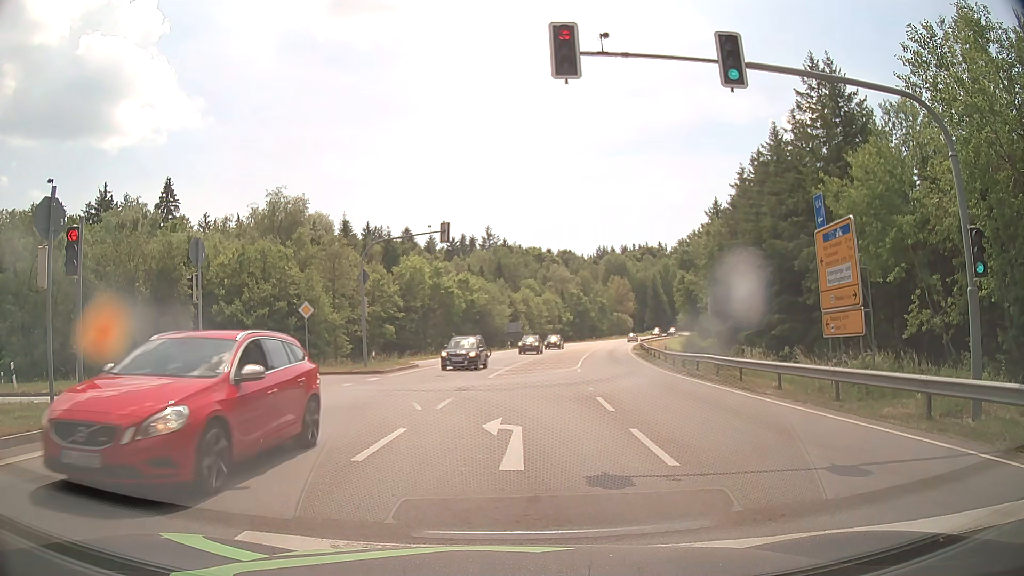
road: secondary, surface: asphalt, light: Day
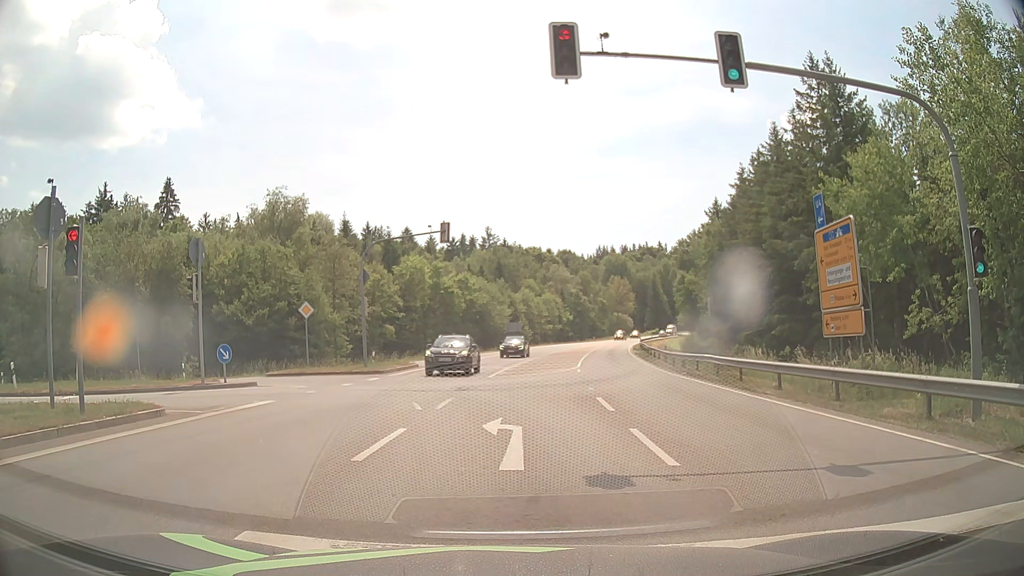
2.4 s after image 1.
(0.0, 0.0) m; 0°
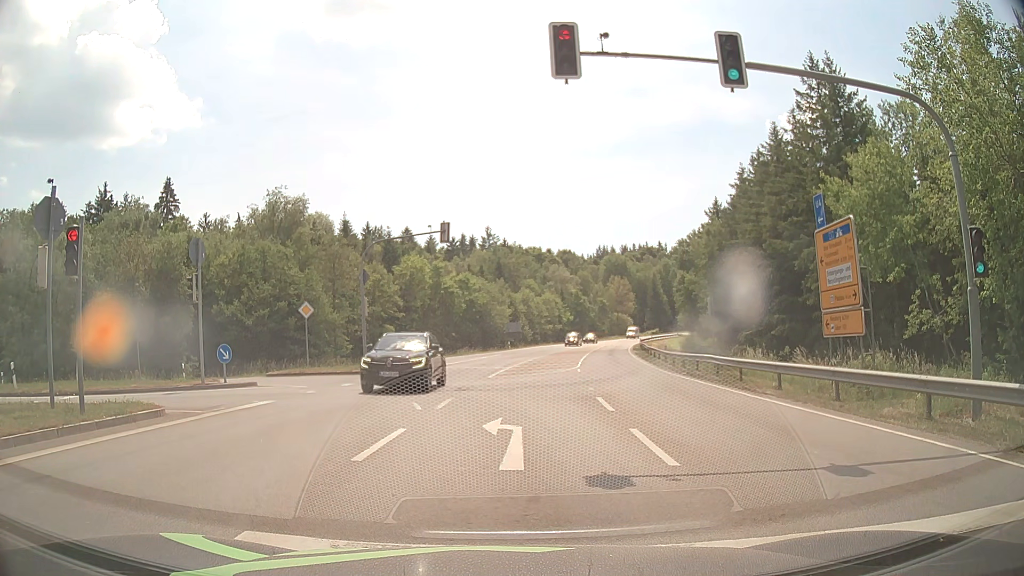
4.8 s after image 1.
(0.0, 0.0) m; 0°
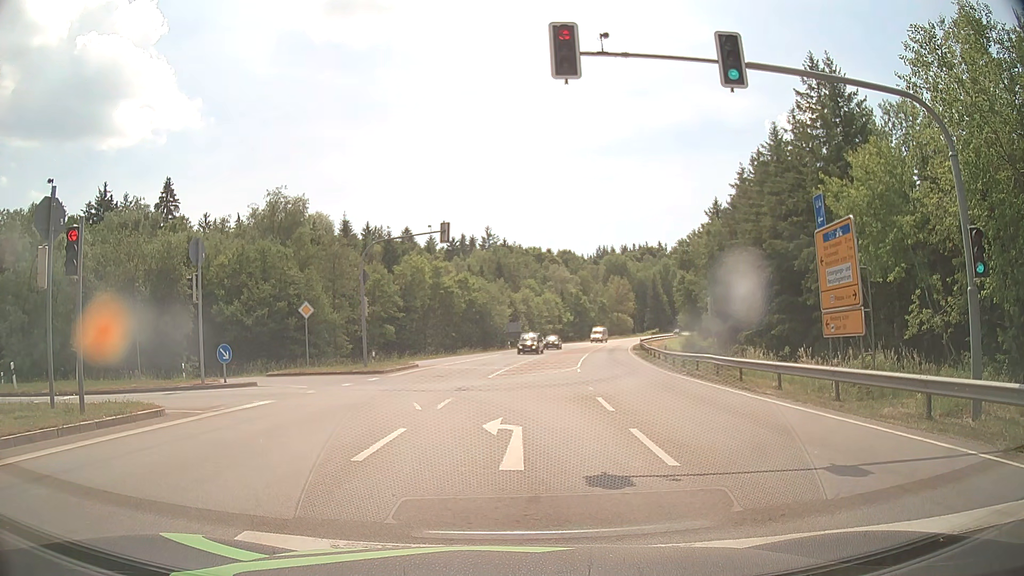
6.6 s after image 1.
(0.0, 0.0) m; 0°
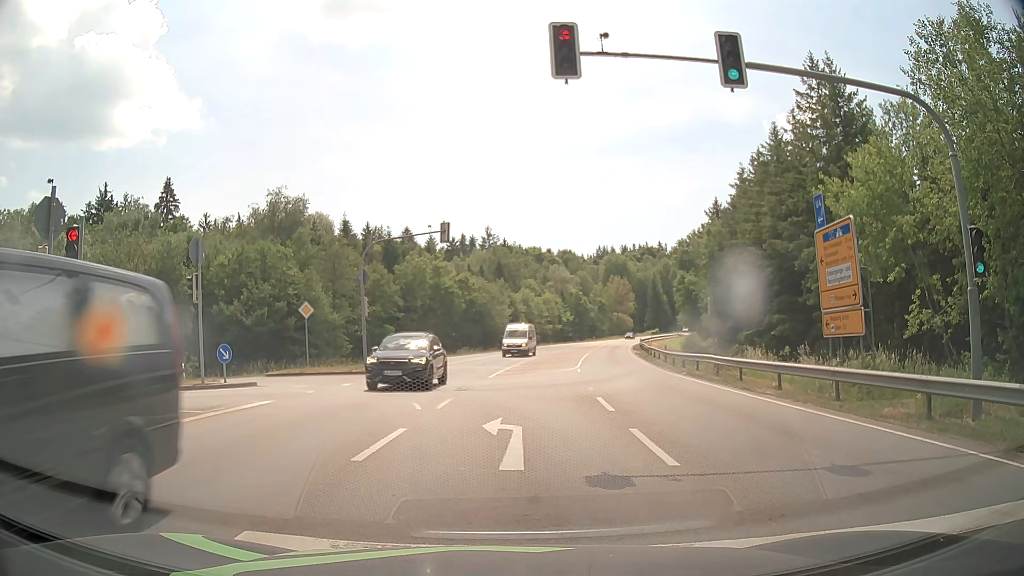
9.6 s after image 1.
(0.0, 0.0) m; 0°
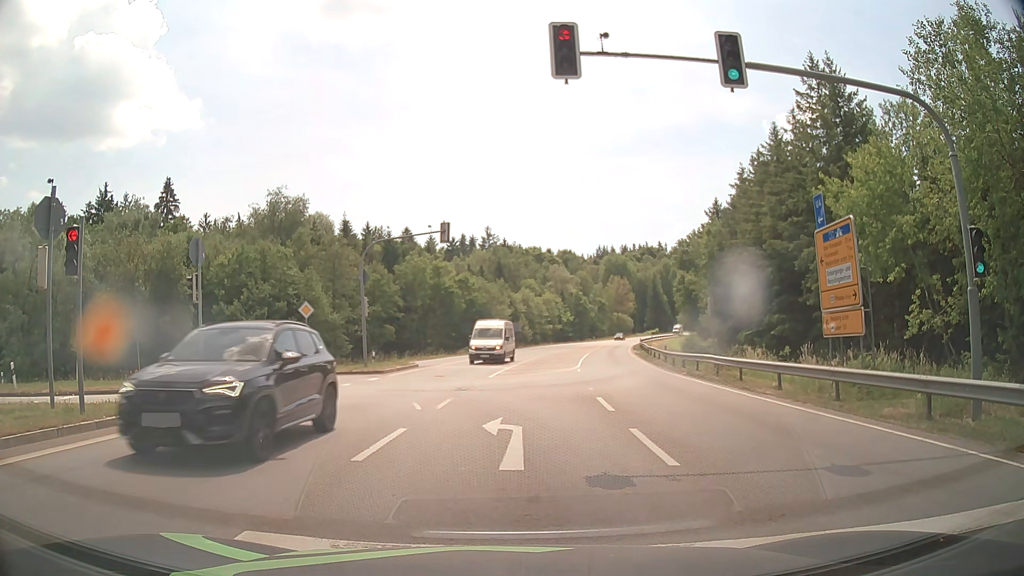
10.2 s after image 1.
(0.0, 0.0) m; 0°
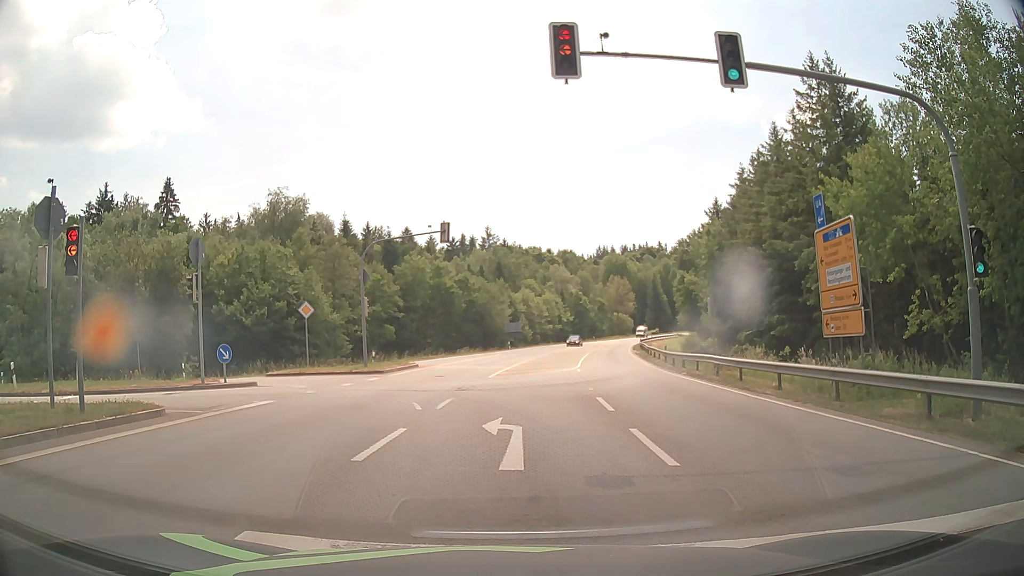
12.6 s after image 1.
(0.0, 0.0) m; 0°
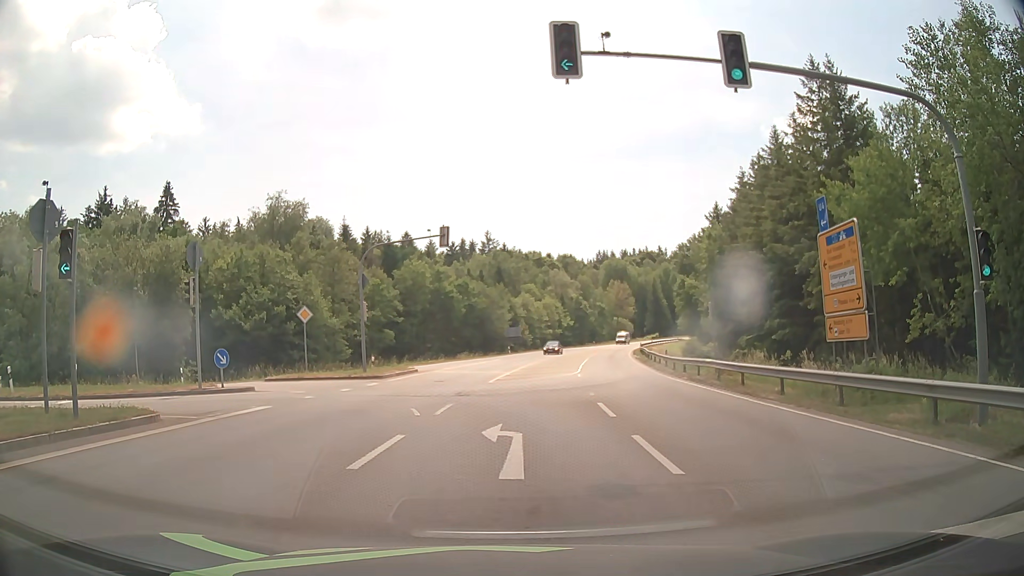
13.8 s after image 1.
(0.0, +0.3) m; 0°
(0, +10) (-3, +19) (-10, +26) (-20, +29) (-30, +30) (-40, +31) (-50, +33) (-59, +36) (-68, +40) (-77, +45) m
